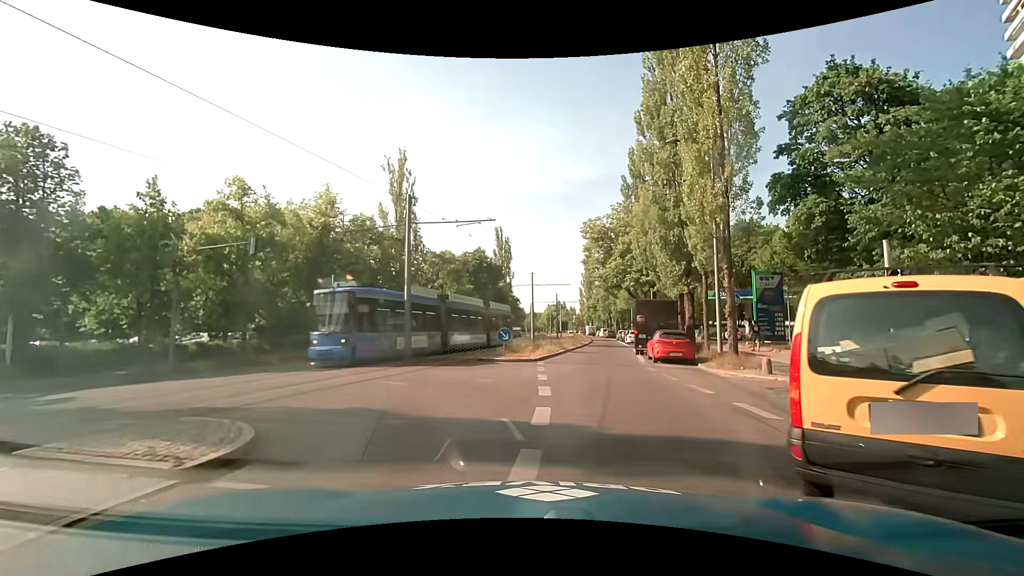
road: secondary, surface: asphalt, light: Day
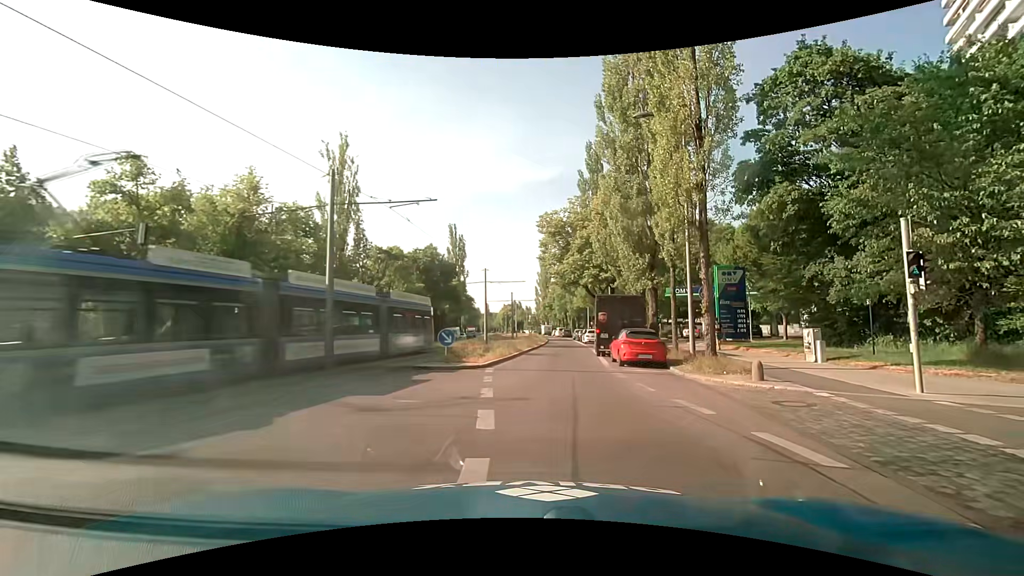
(+0.1, +3.4) m; +4°
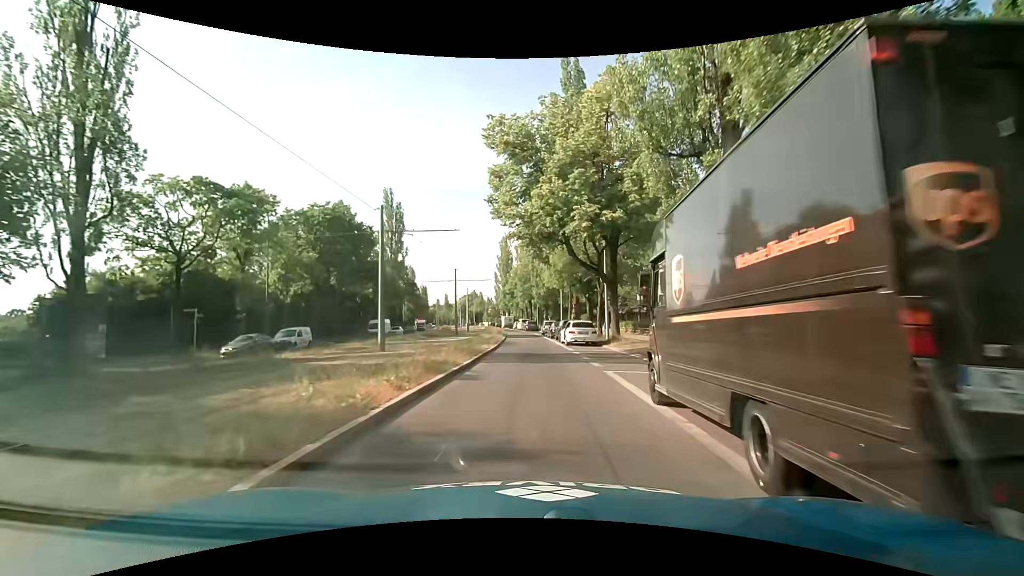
(+1.4, +22.9) m; +4°
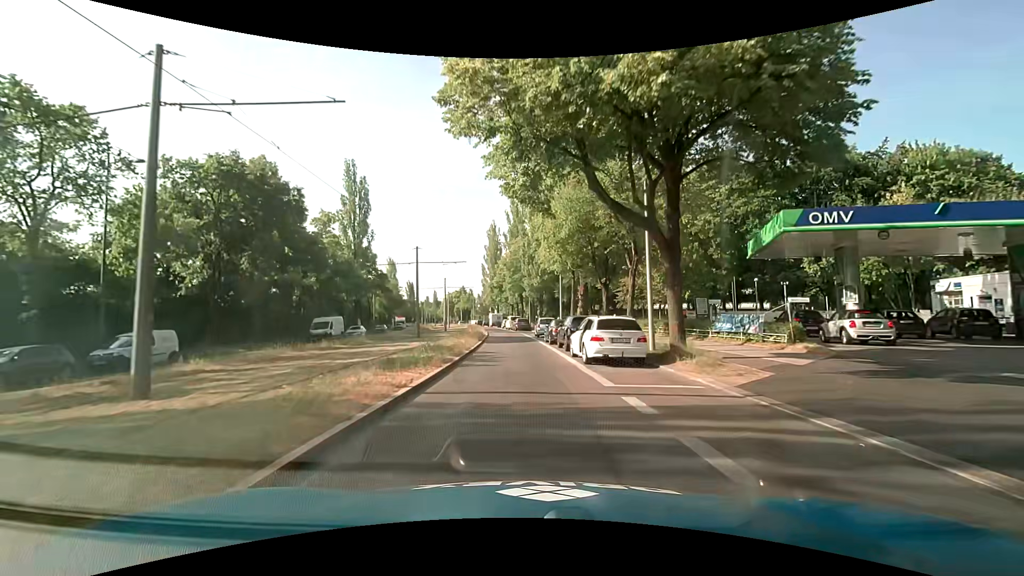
(+0.5, +14.3) m; +2°
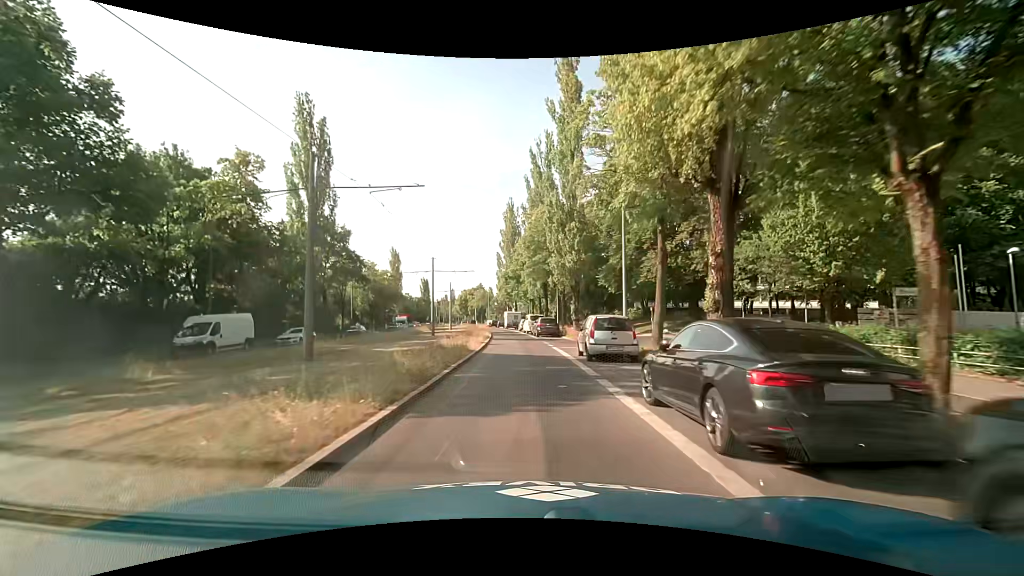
(-0.5, +22.1) m; -3°
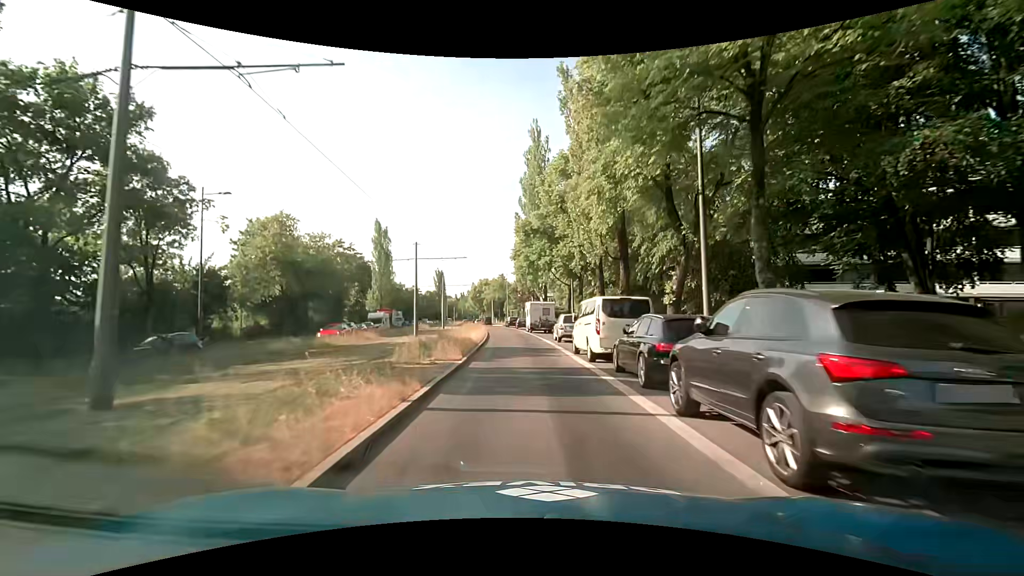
(-0.7, +37.2) m; -2°
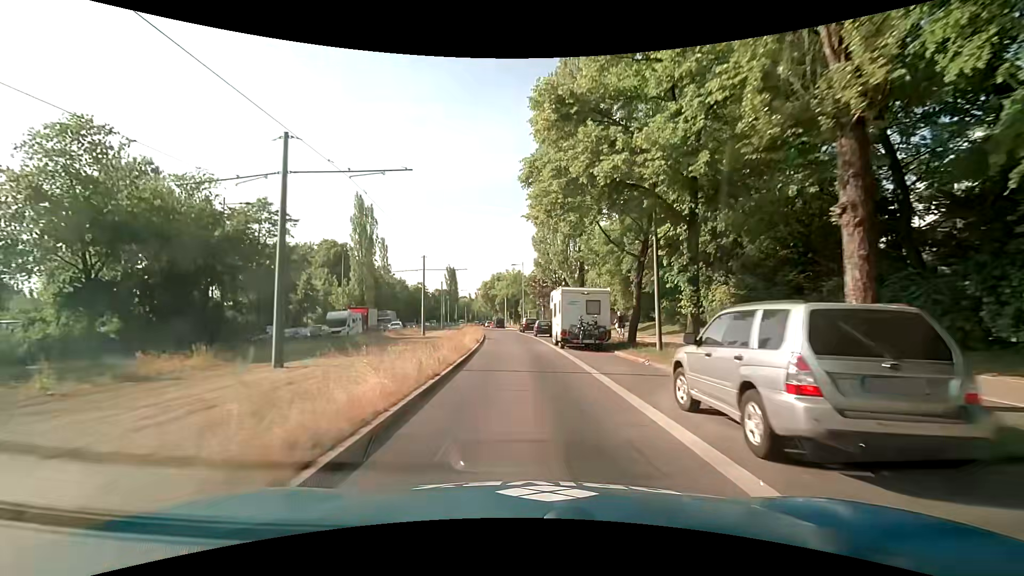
(-0.6, +22.6) m; -2°
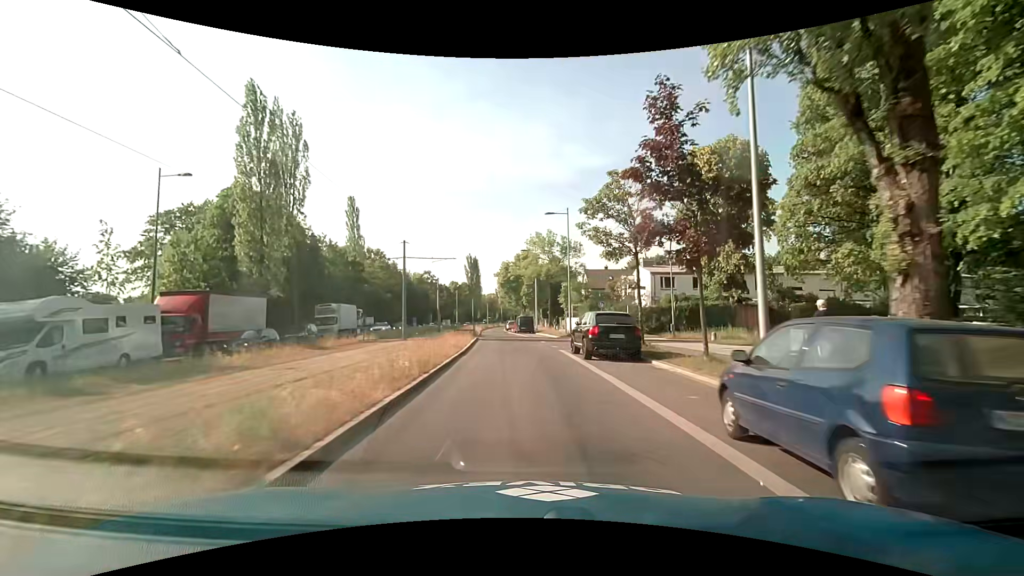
(-1.6, +38.4) m; -4°
(0, +10) (0, +20) (-1, +30) (-2, +40) (-3, +50) (-4, +60) (-5, +70) (-6, +80) (-6, +90) (-7, +100) m
